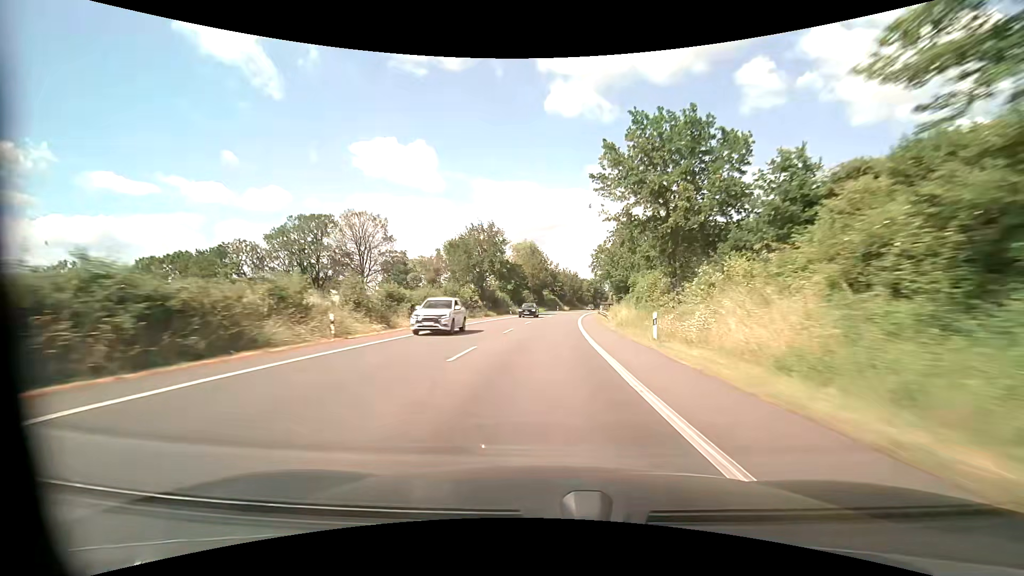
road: primary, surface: asphalt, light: Day
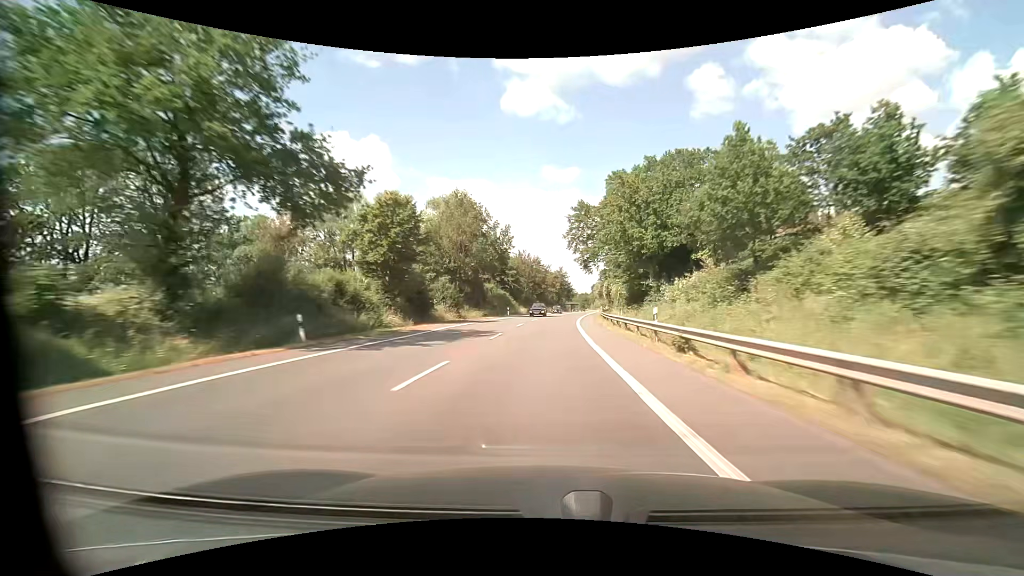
(+2.3, +52.3) m; +5°
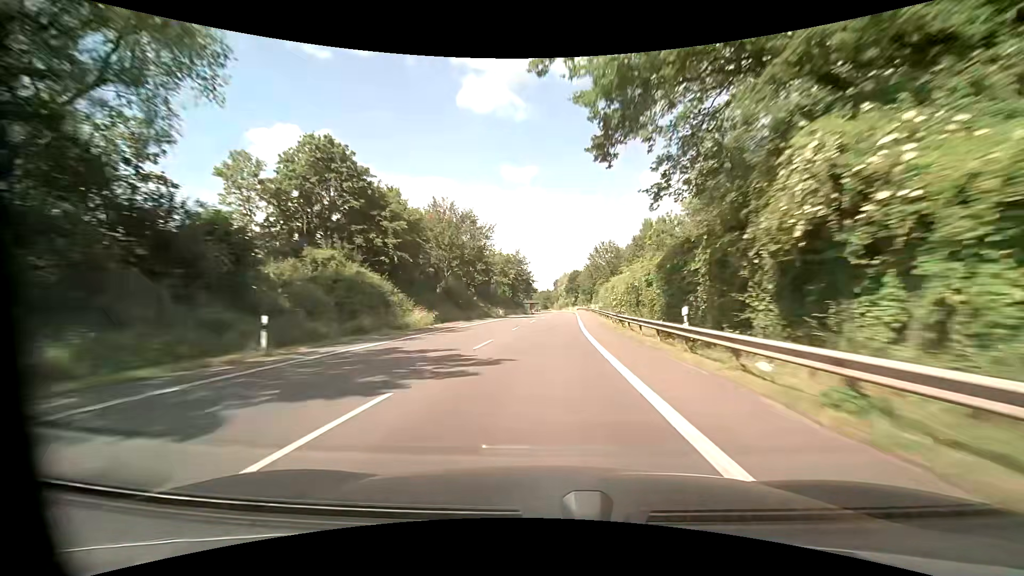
(+2.1, +52.3) m; +5°
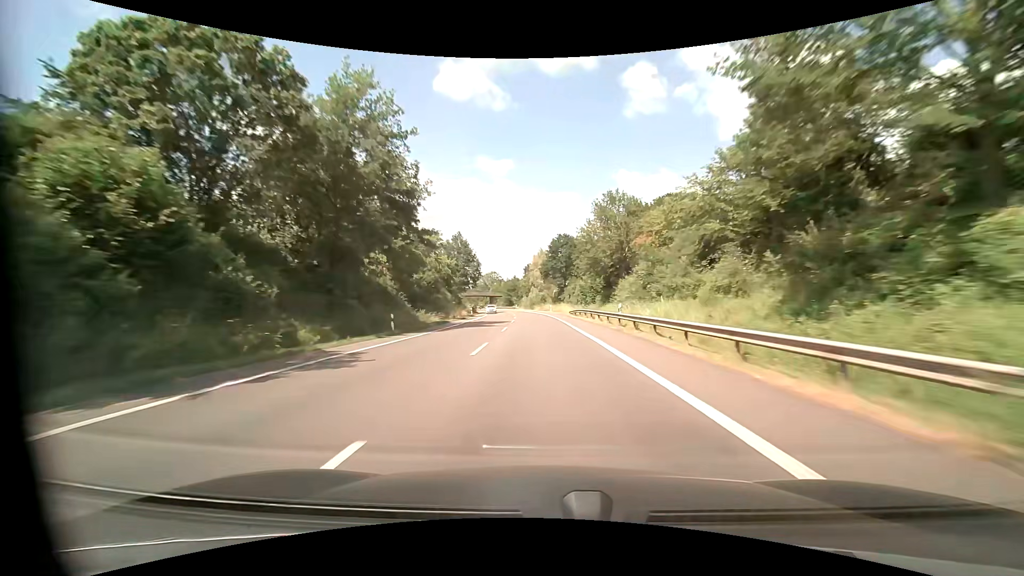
(+3.4, +87.3) m; +3°
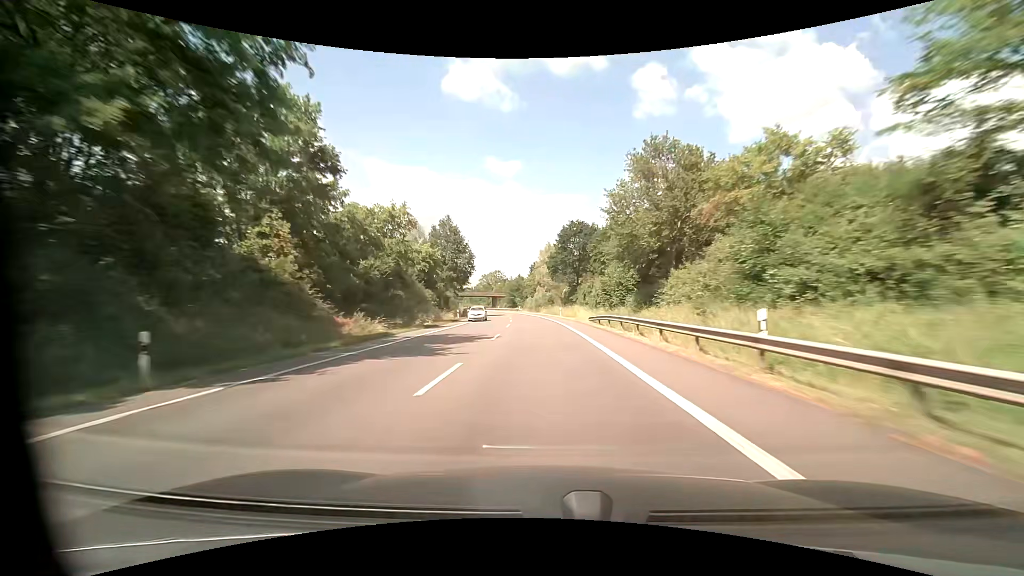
(0.0, +17.5) m; -1°
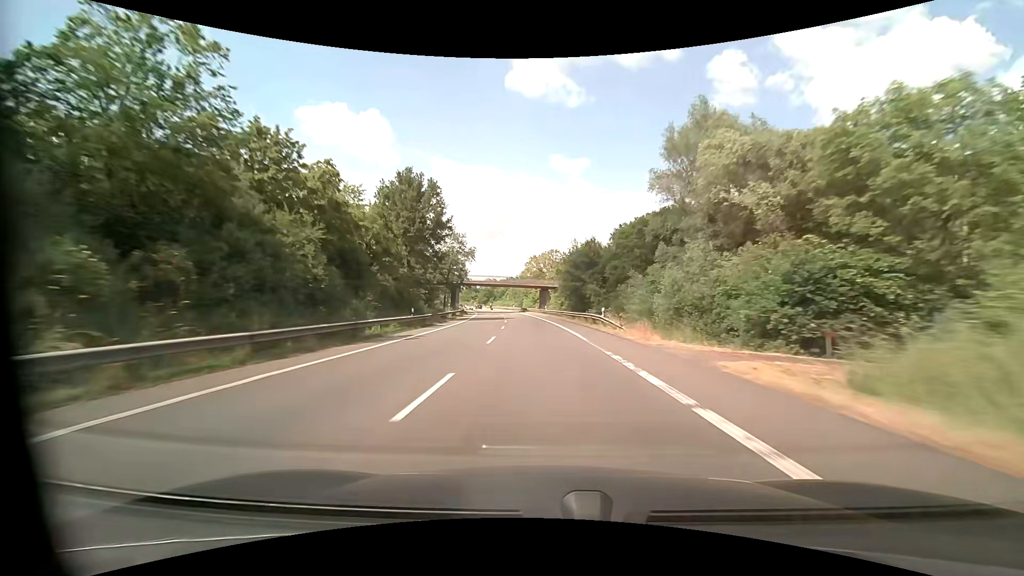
(-5.3, +87.2) m; -8°
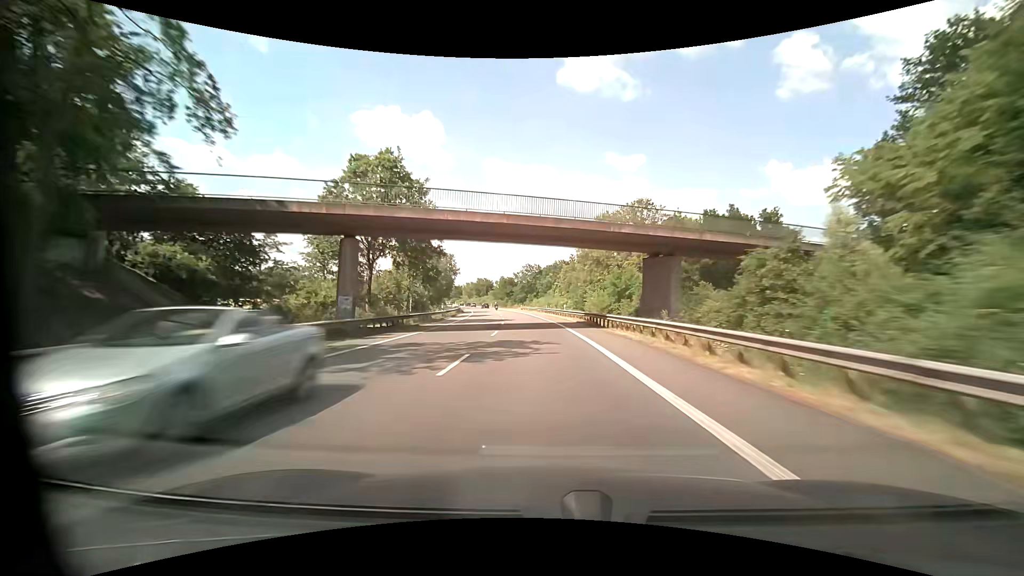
(-3.4, +69.8) m; -6°
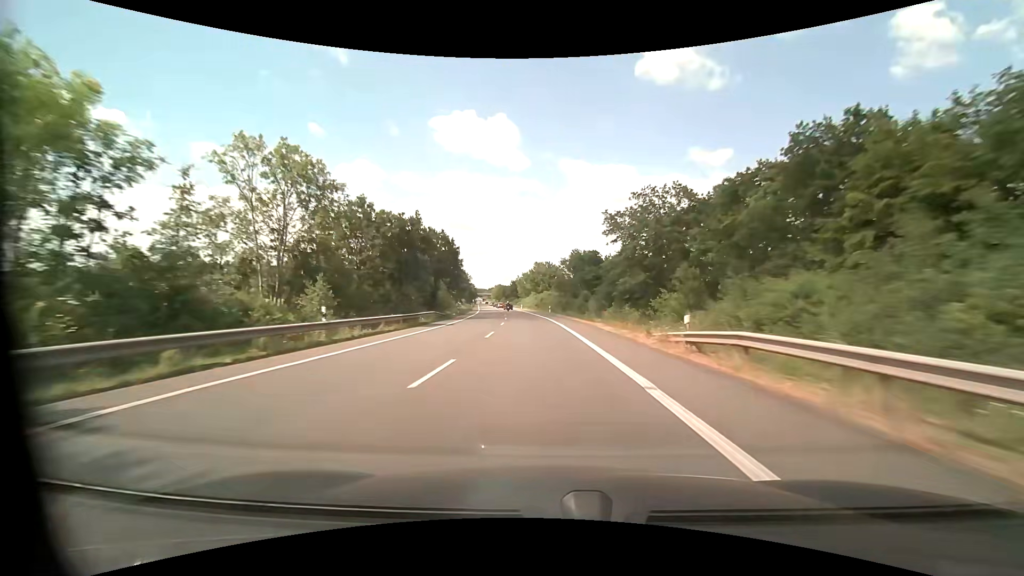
(-6.9, +86.9) m; -9°
(0, +10) (0, +20) (-1, +30) (-2, +40) (-2, +50) (-3, +60) (-4, +70) (-5, +80) (-6, +90) (-8, +100) m
